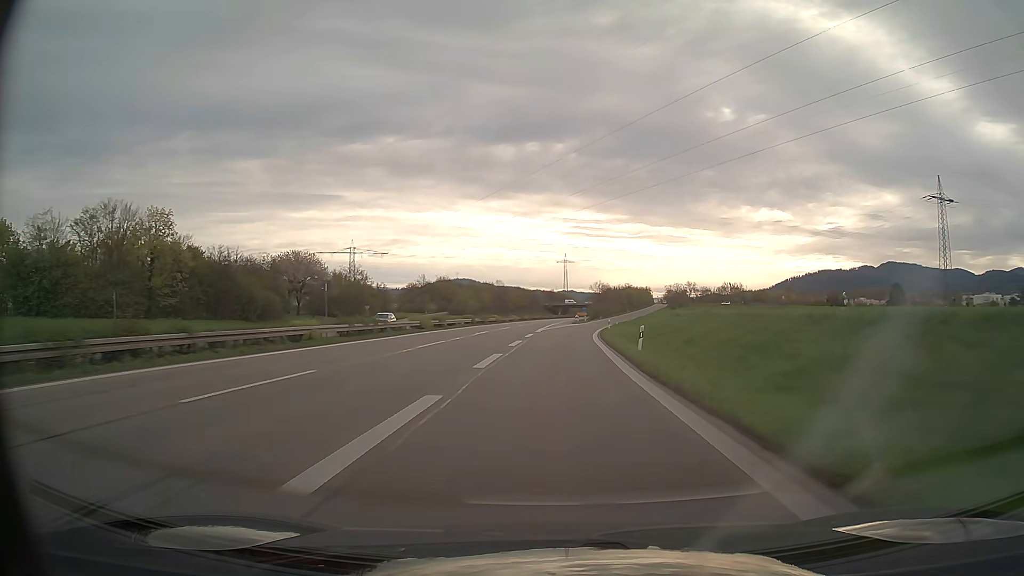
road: trunk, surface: asphalt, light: Day
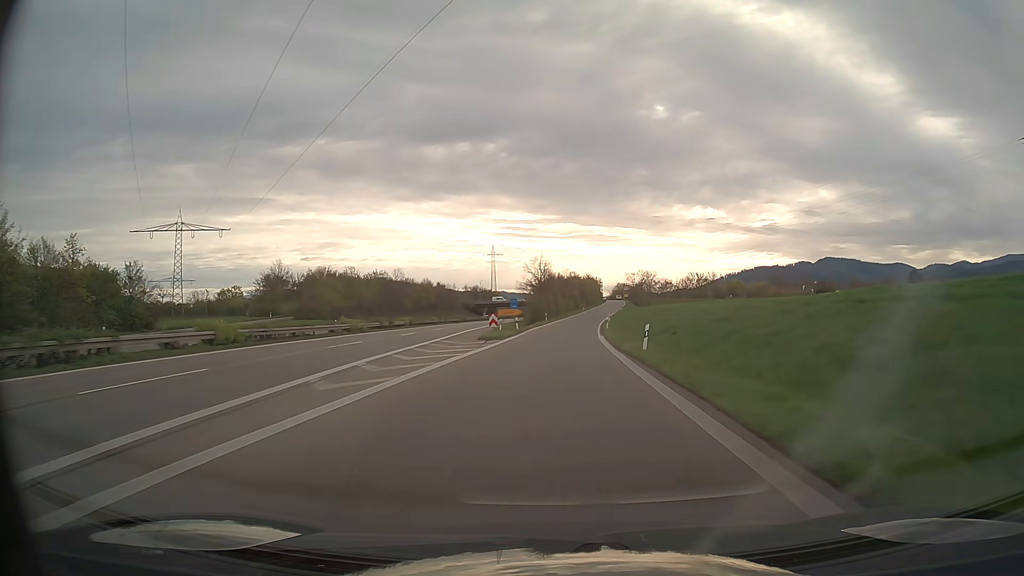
(+3.2, +70.5) m; +6°
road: trunk_link
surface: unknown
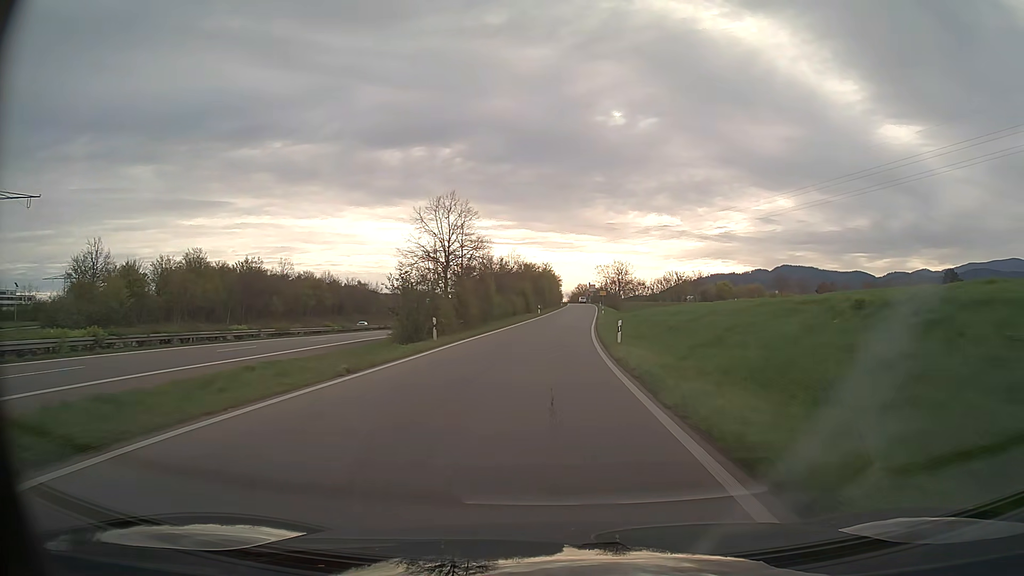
(+1.9, +51.8) m; +4°
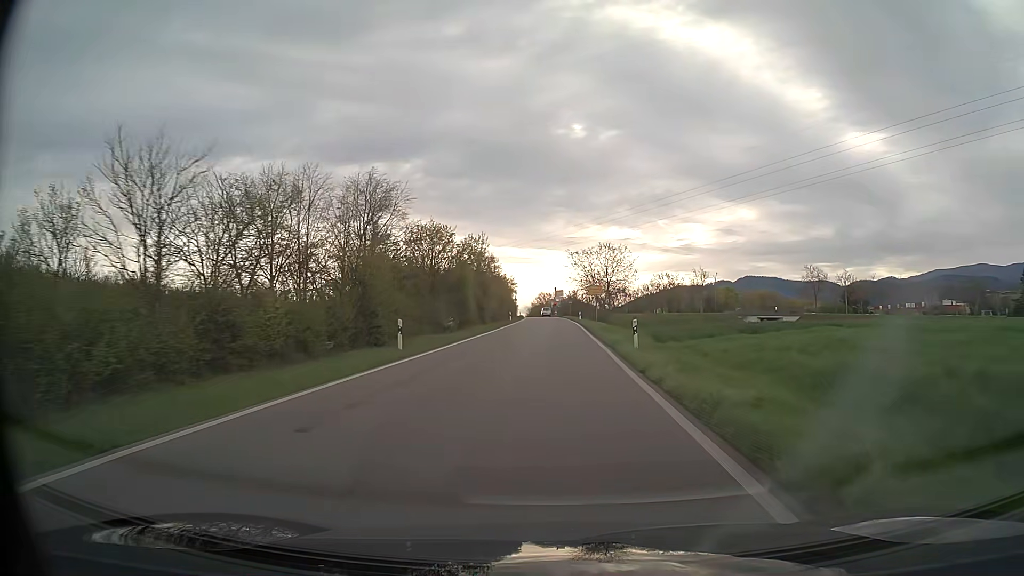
(+1.8, +55.6) m; +3°
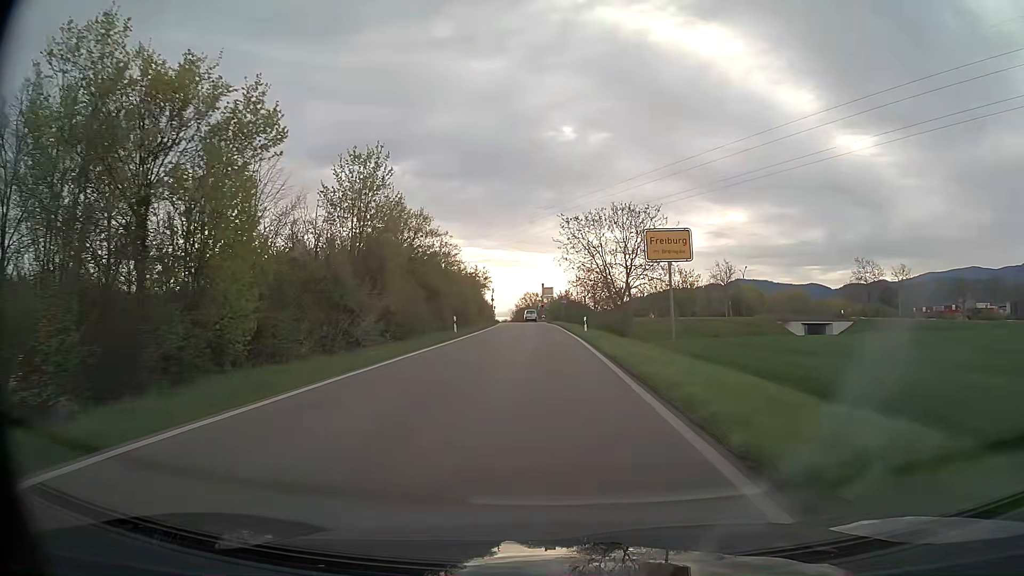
(+0.2, +32.3) m; +1°
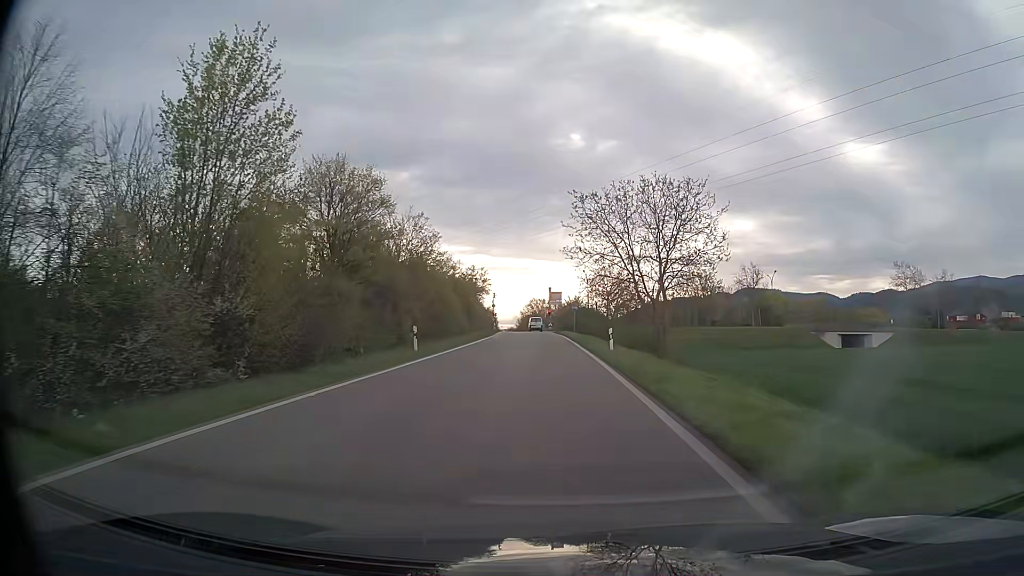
(-0.1, +12.7) m; -1°
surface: asphalt
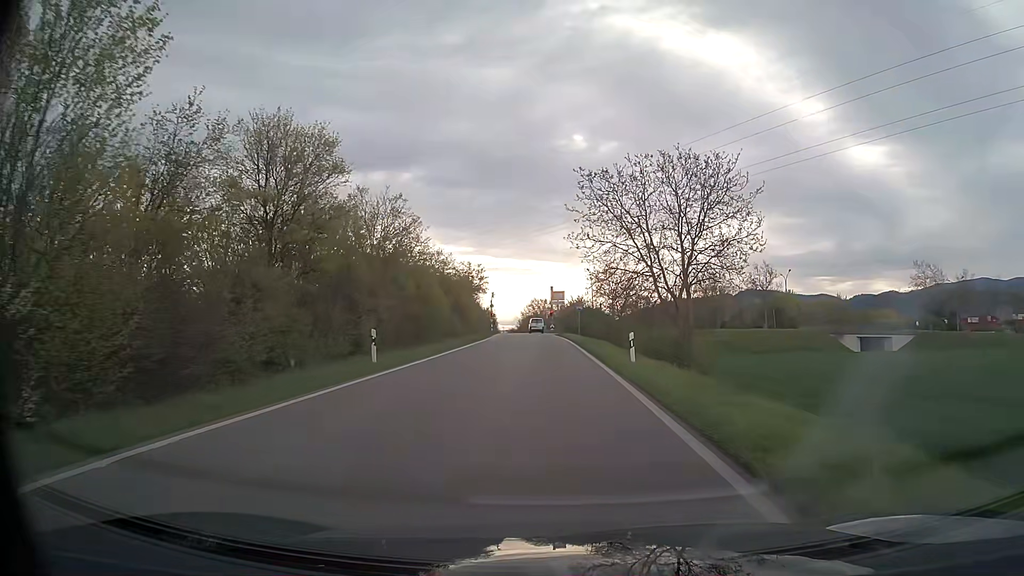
(0.0, +6.2) m; 0°
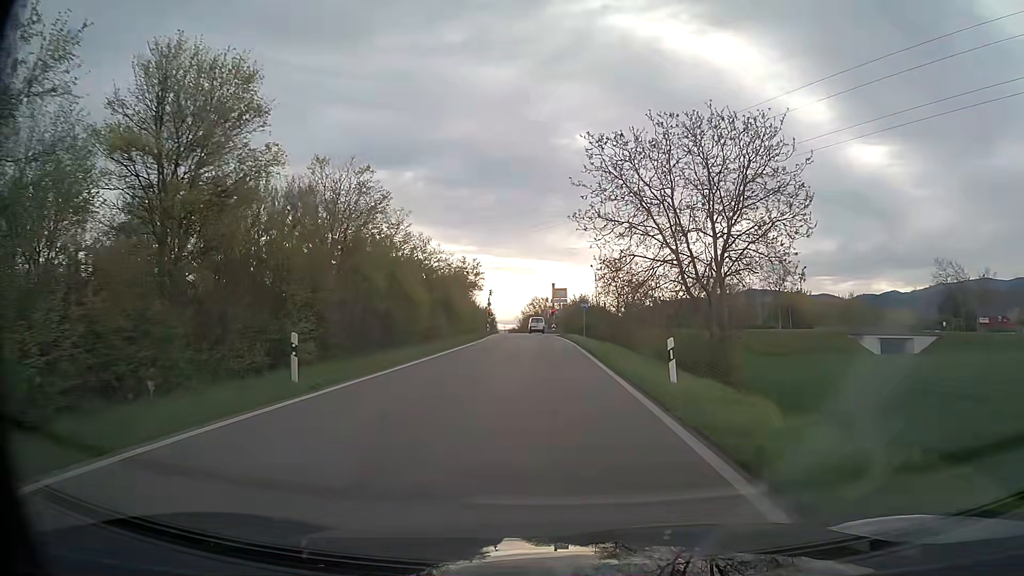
(0.0, +6.2) m; 0°
